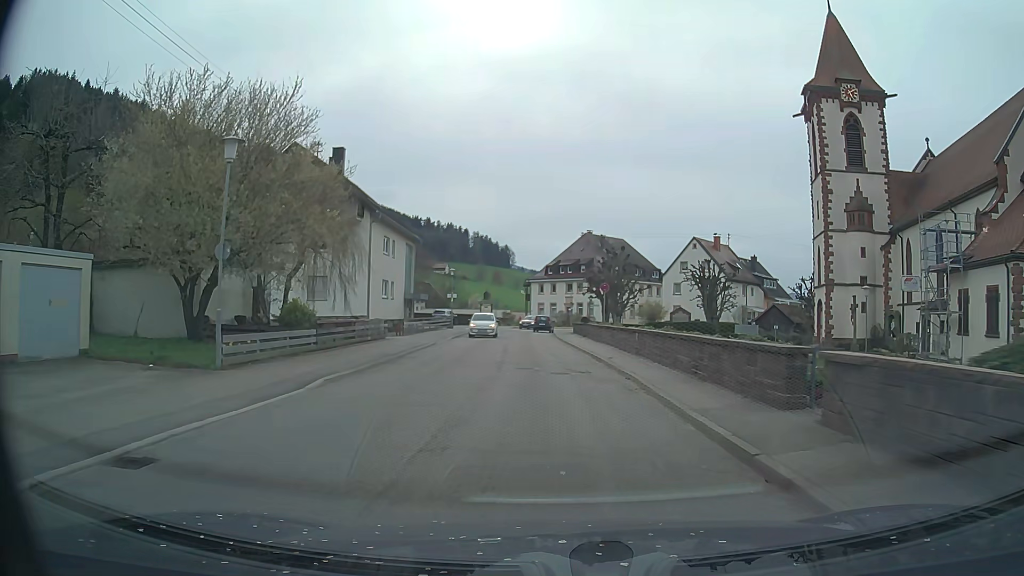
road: secondary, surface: asphalt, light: Day
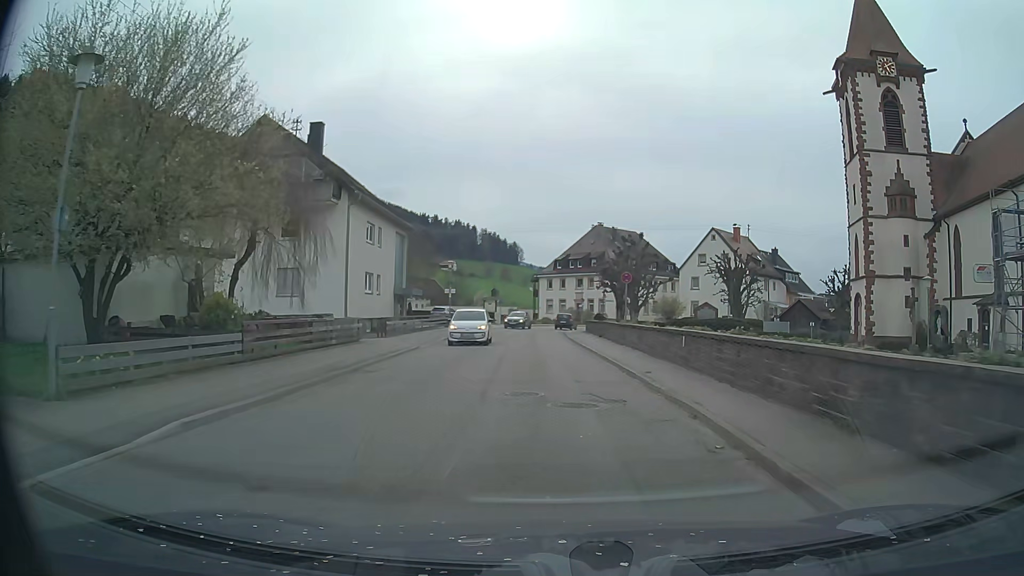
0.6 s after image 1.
(0.0, +5.9) m; 0°
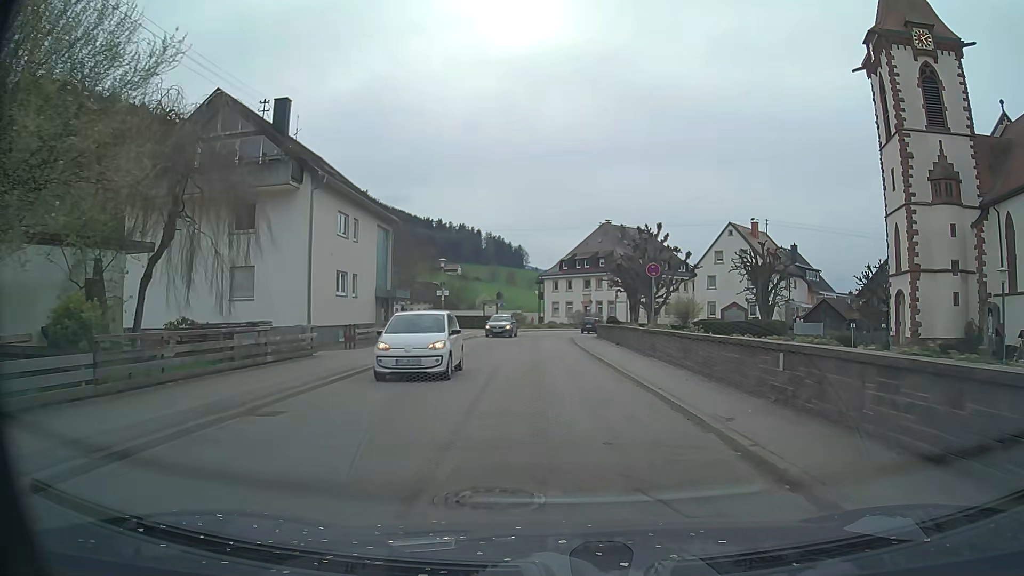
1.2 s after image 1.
(-0.1, +5.9) m; -1°
(0, +10) (0, +20) (-1, +30) (-1, +40) (0, +50) (+2, +60) (+5, +69) (+9, +78) (+15, +86) (+22, +94) m
